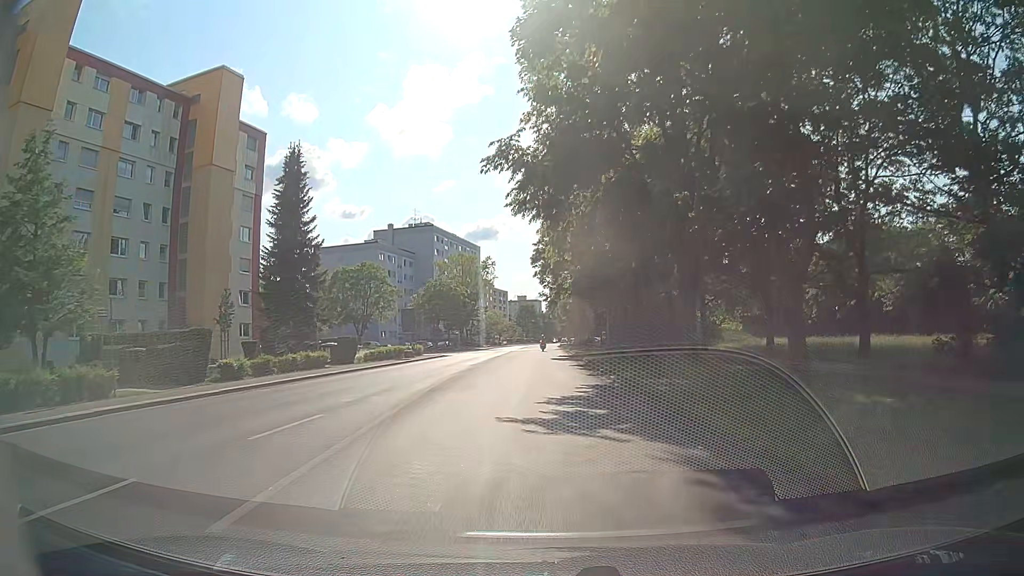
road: tertiary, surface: asphalt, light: Day
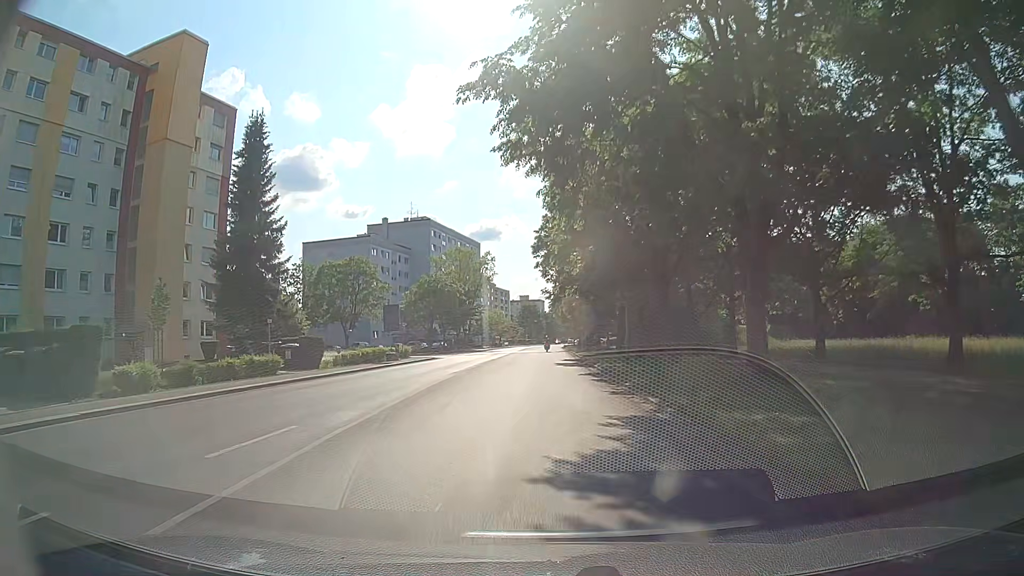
(0.0, +7.6) m; +1°
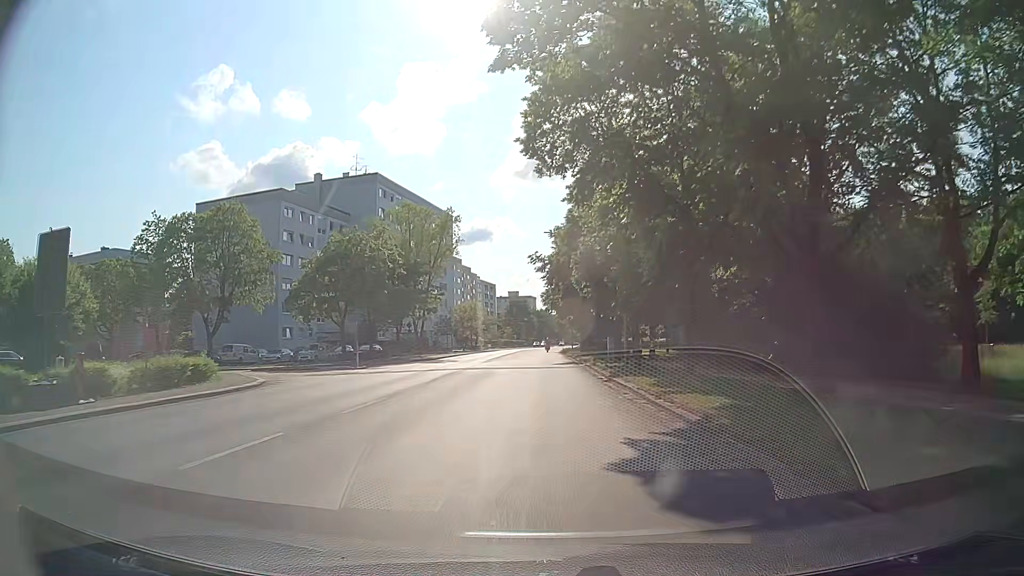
(-0.7, +37.6) m; -1°
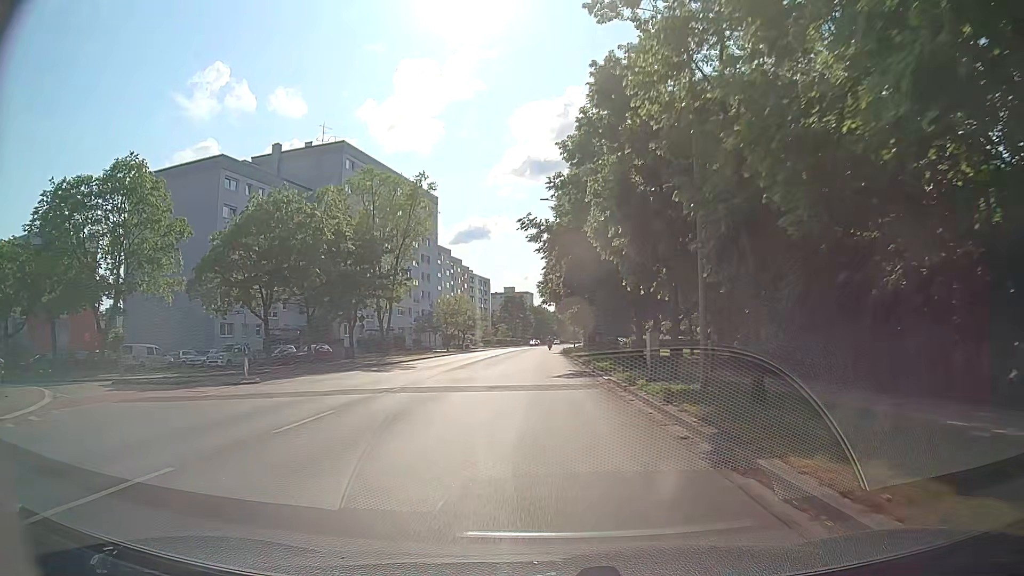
(+0.3, +15.3) m; +3°
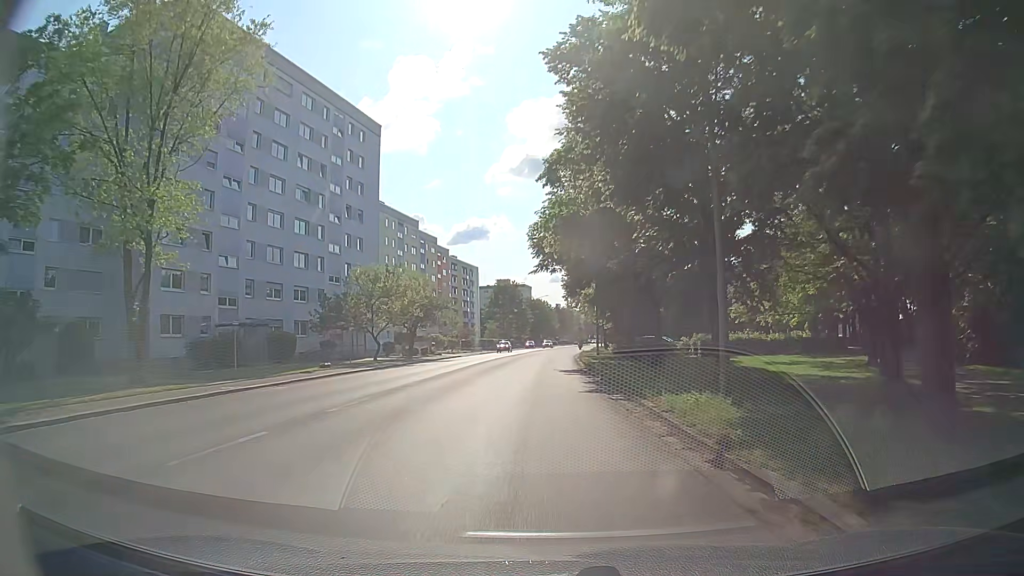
(-1.2, +39.5) m; -2°
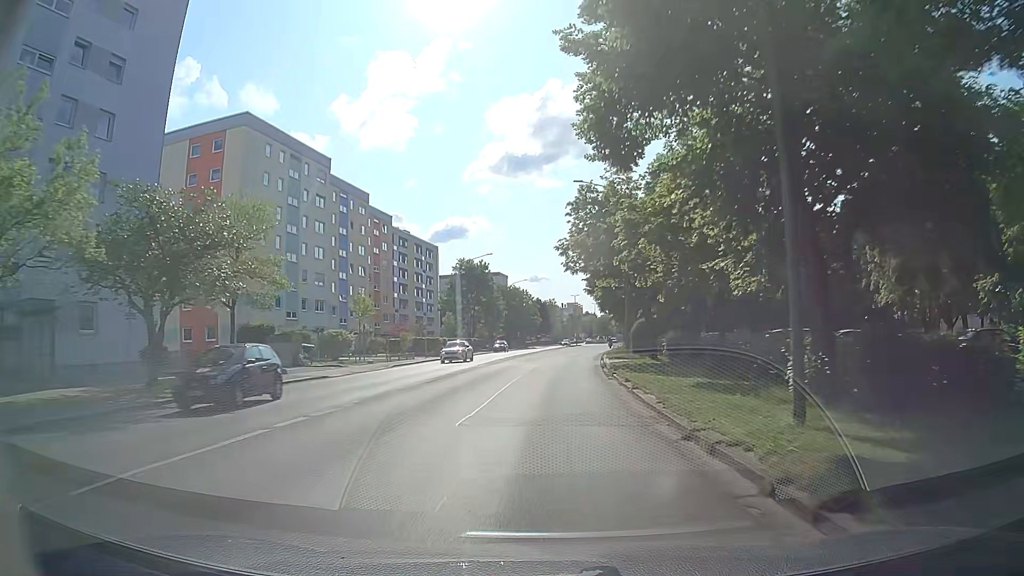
(+0.5, +40.9) m; +2°
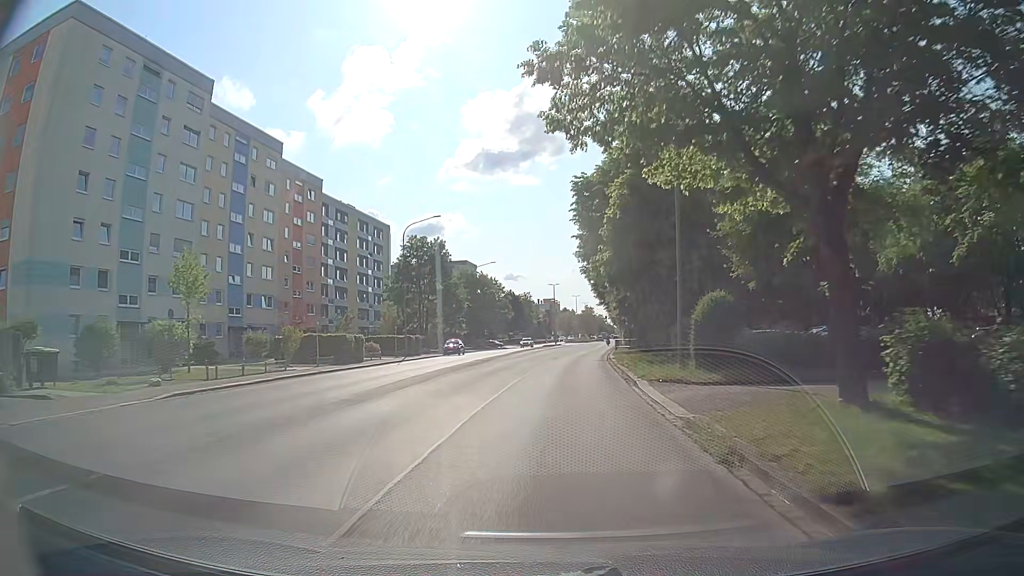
(+0.4, +24.9) m; +2°
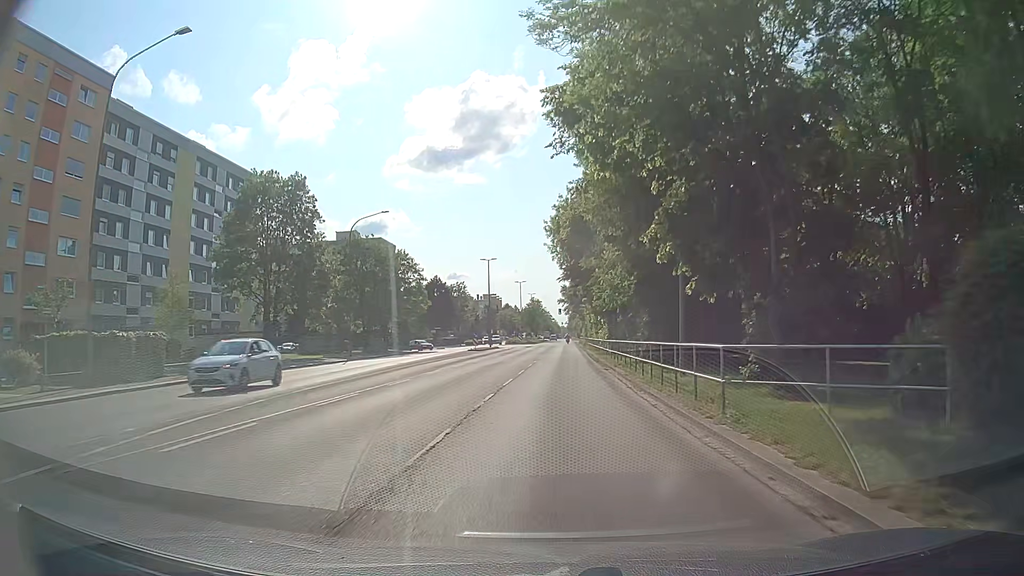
(+1.3, +38.6) m; +5°
(0, +10) (0, +20) (+1, +30) (+1, +40) (+1, +50) (+2, +60) (+2, +70) (+2, +80) (+2, +90) (+3, +100) m
